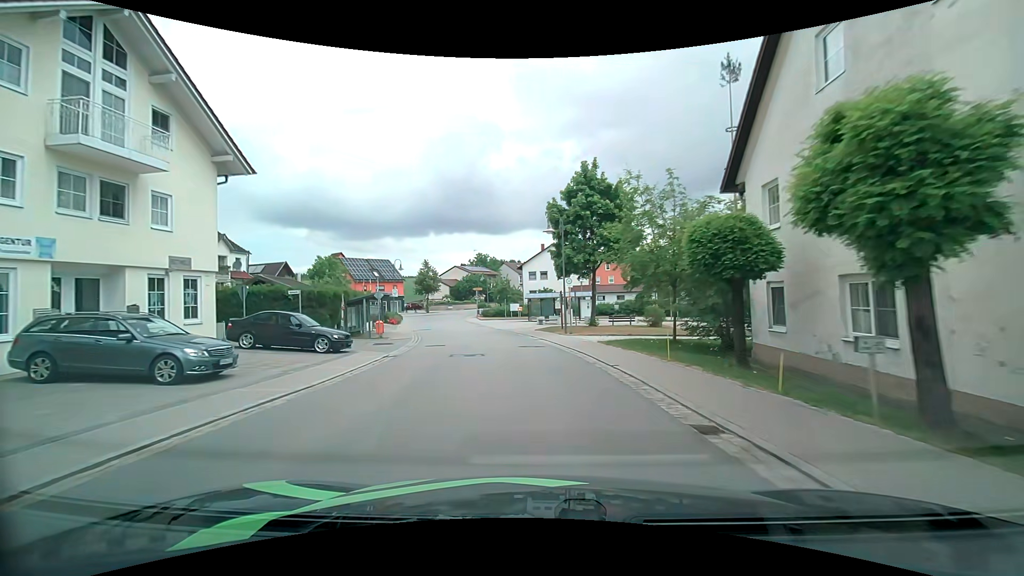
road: secondary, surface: asphalt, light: Day
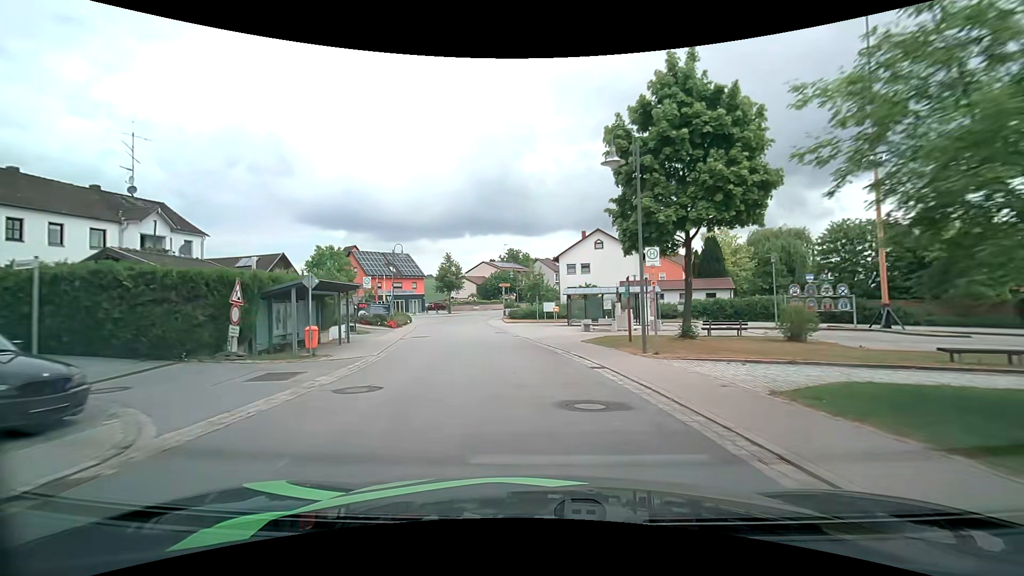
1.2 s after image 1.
(-0.4, +13.0) m; -4°
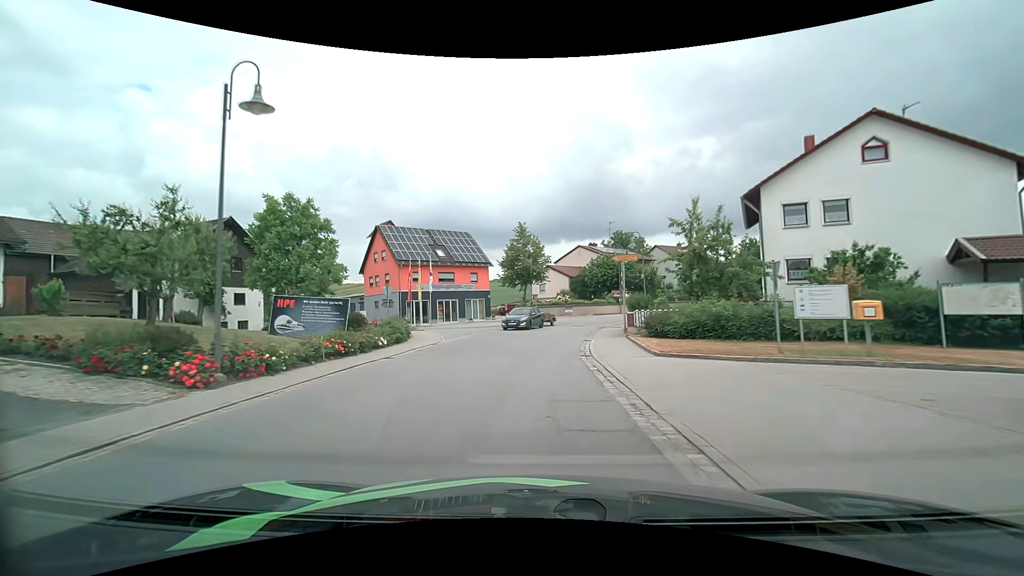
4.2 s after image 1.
(-3.1, +32.8) m; -11°
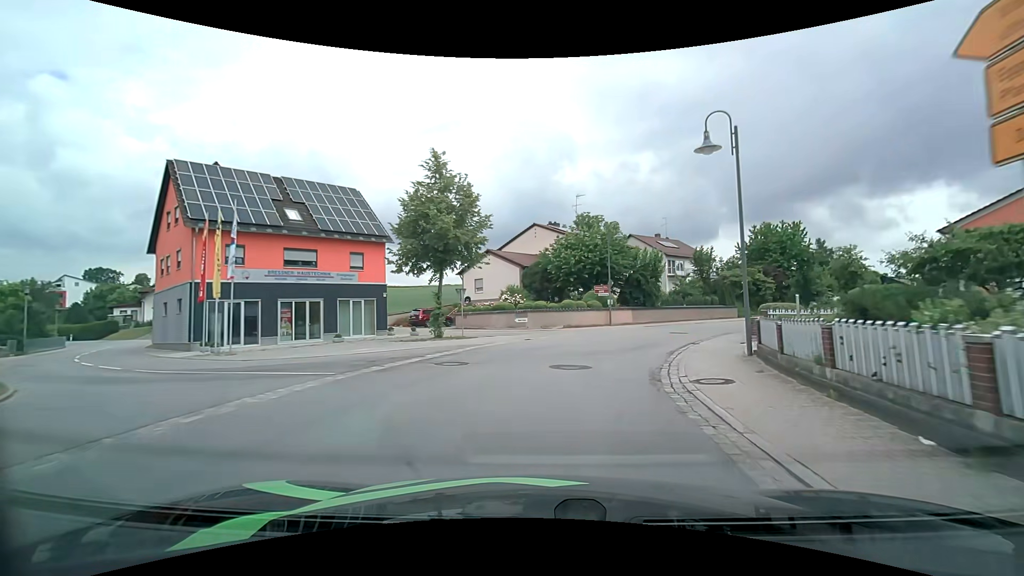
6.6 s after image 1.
(+0.7, +25.0) m; +6°
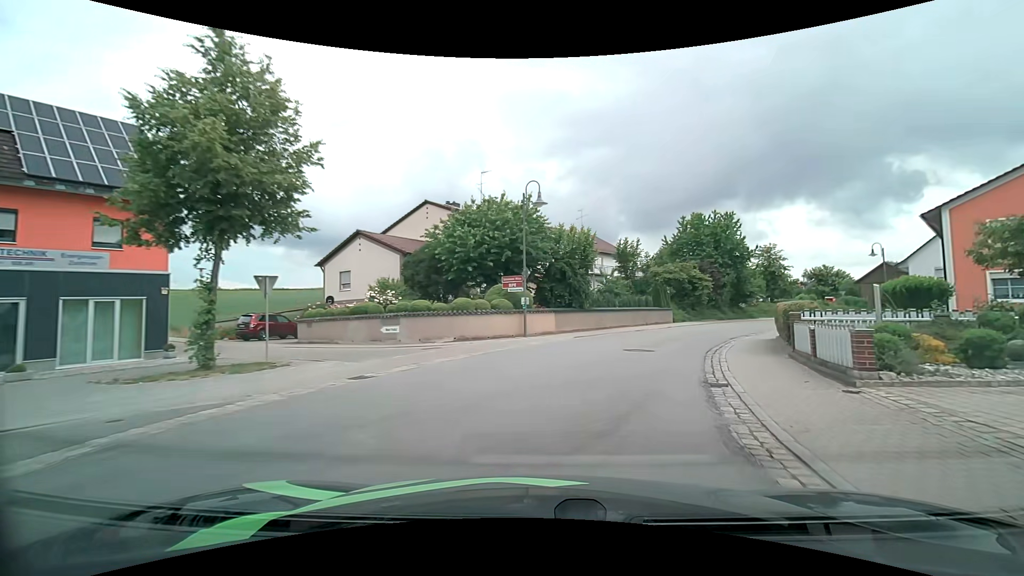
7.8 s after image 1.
(+1.0, +11.7) m; +10°
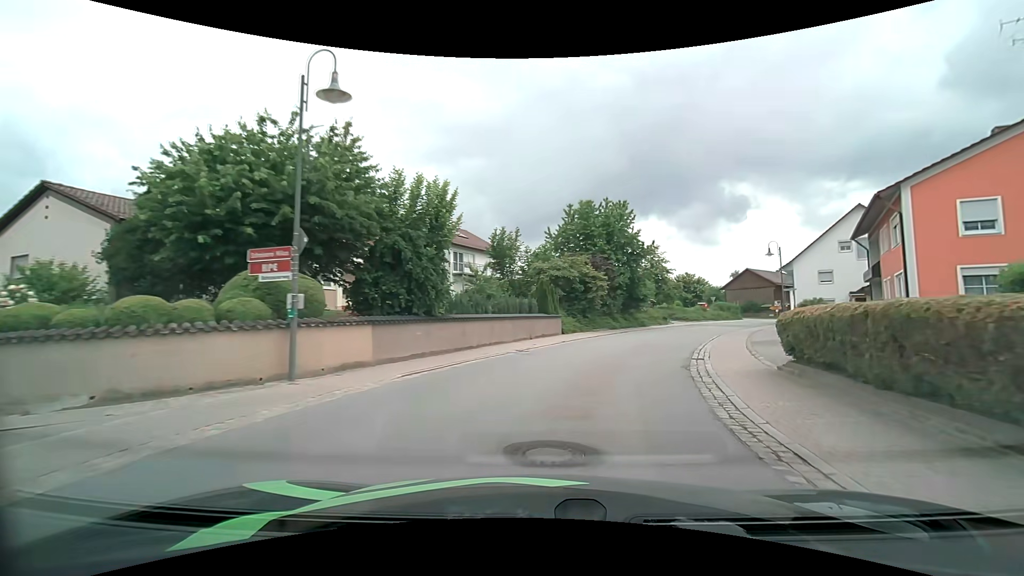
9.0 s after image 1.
(+1.5, +11.5) m; +15°
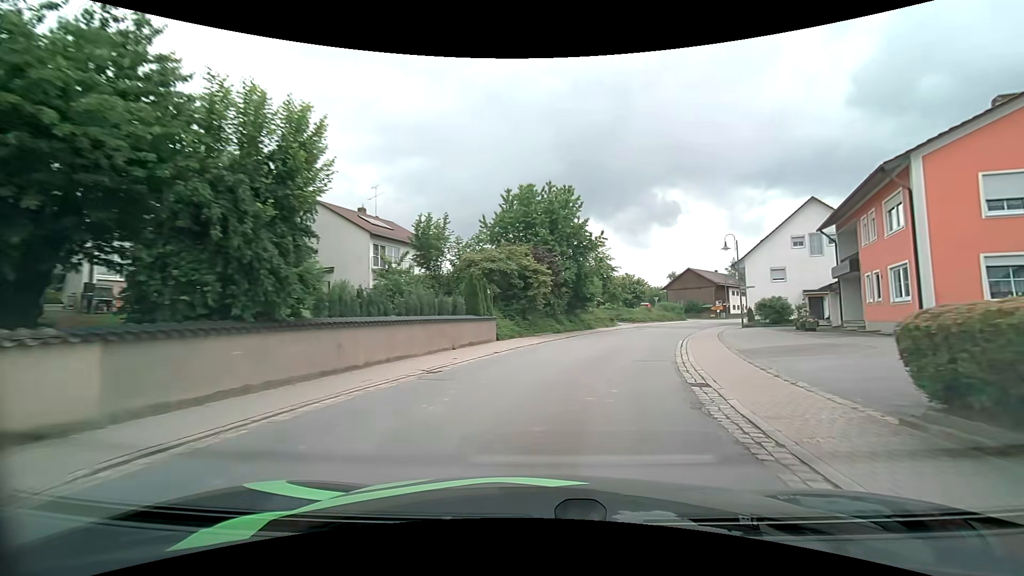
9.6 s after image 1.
(+0.3, +6.1) m; +6°
